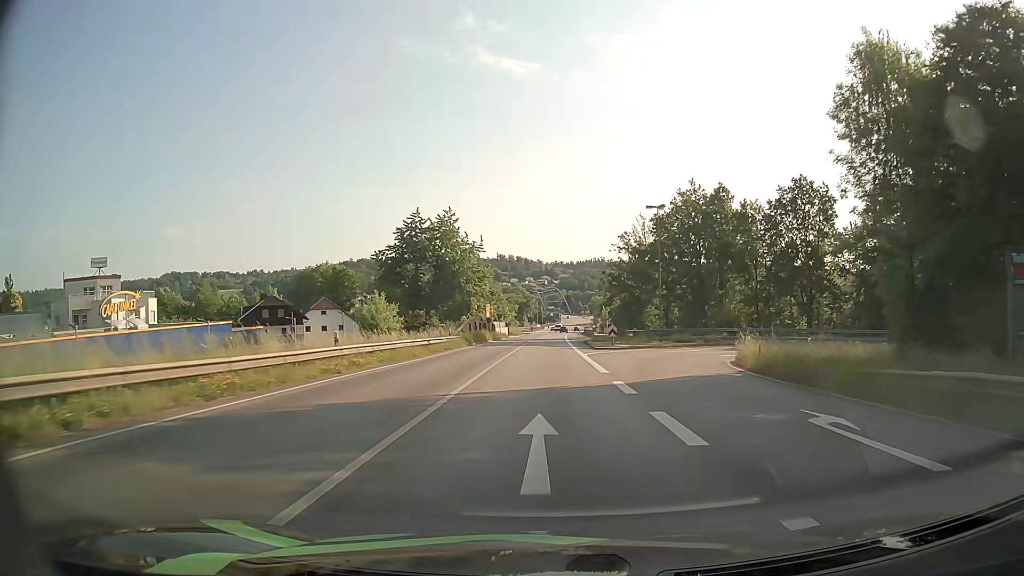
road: primary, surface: asphalt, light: Day
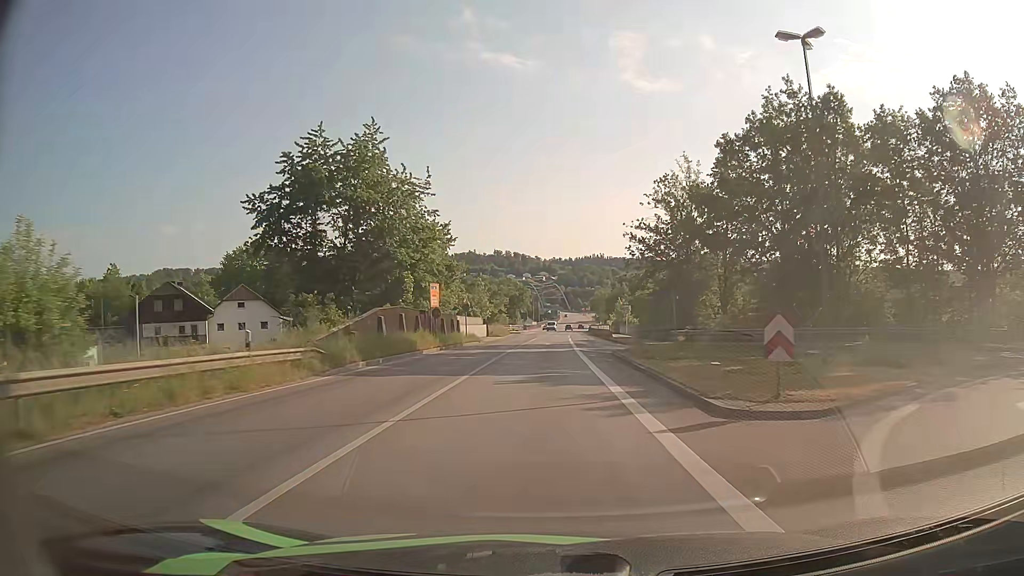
(+0.3, +30.9) m; +1°
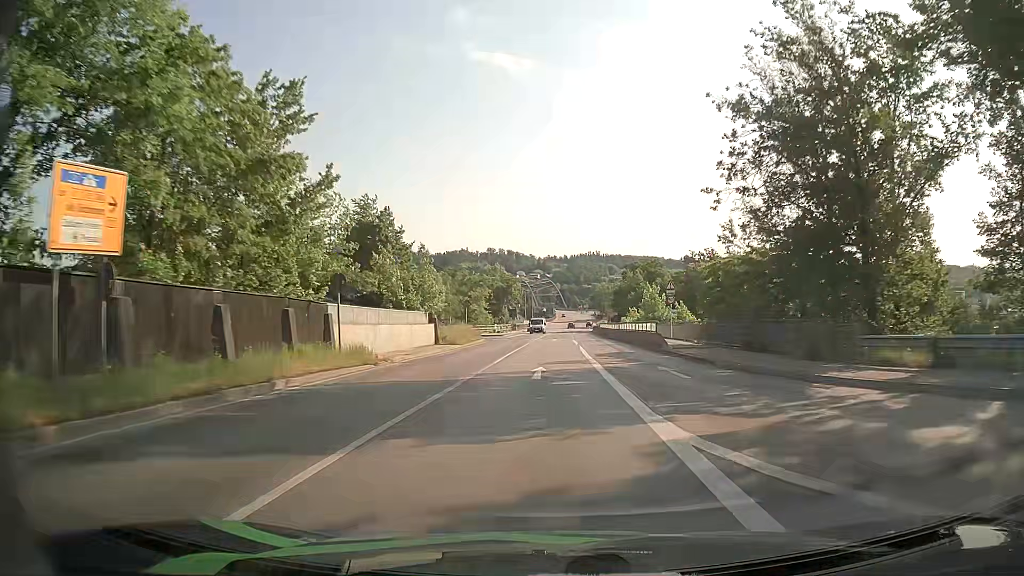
(0.0, +30.7) m; 0°
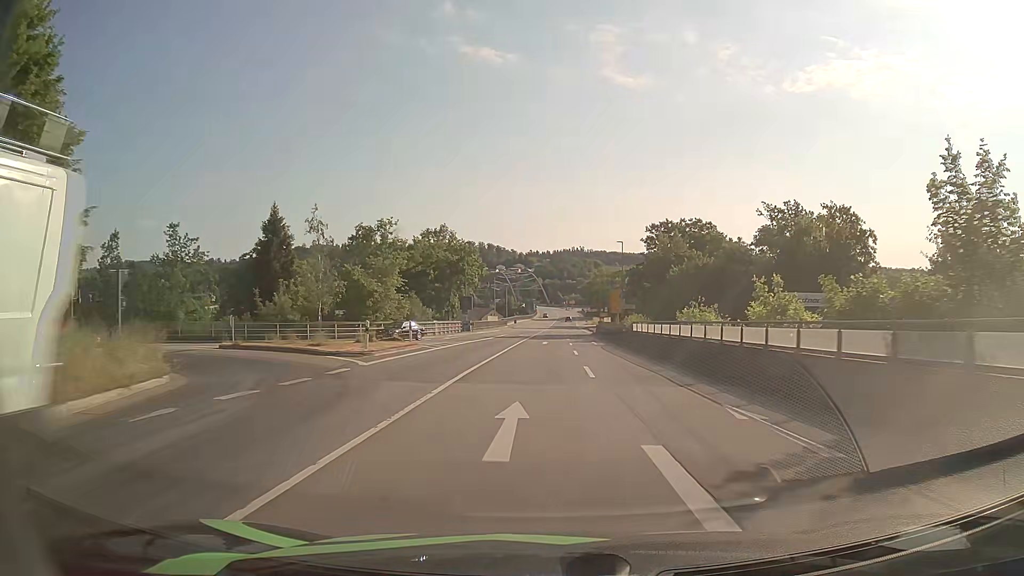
(+0.5, +49.4) m; +1°
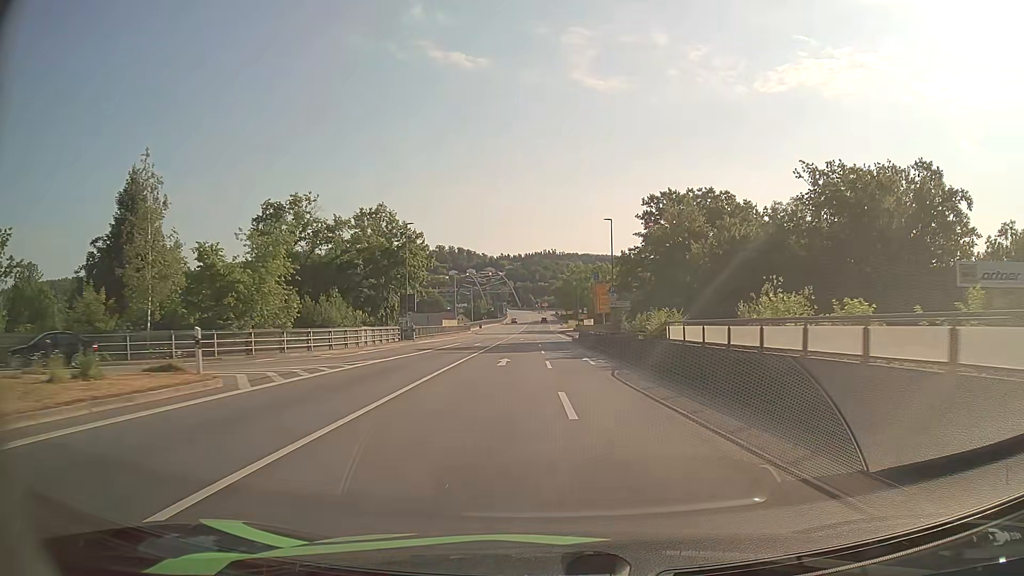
(+0.4, +18.9) m; +2°
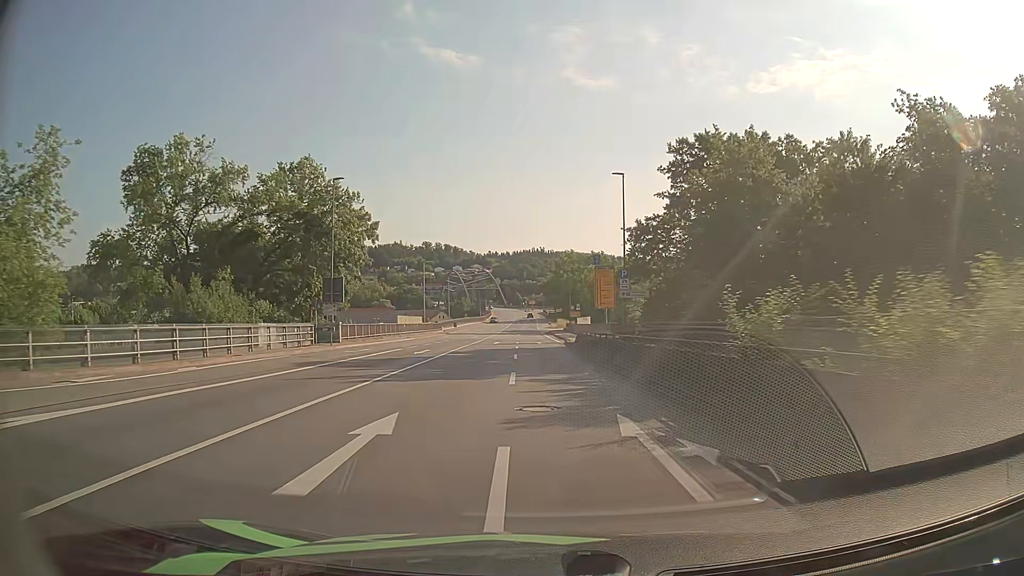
(+0.2, +18.3) m; +1°
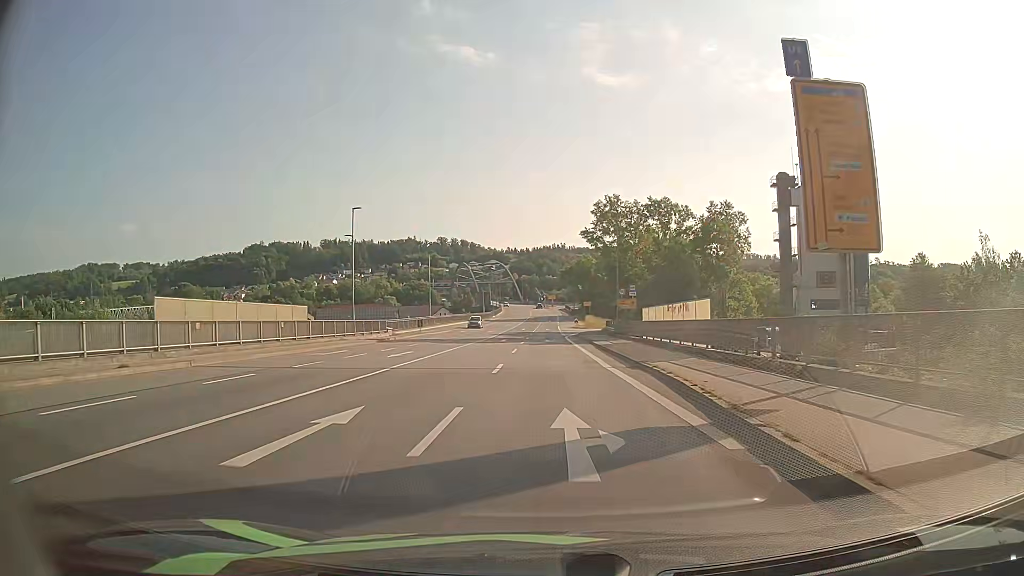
(-0.8, +44.2) m; -2°
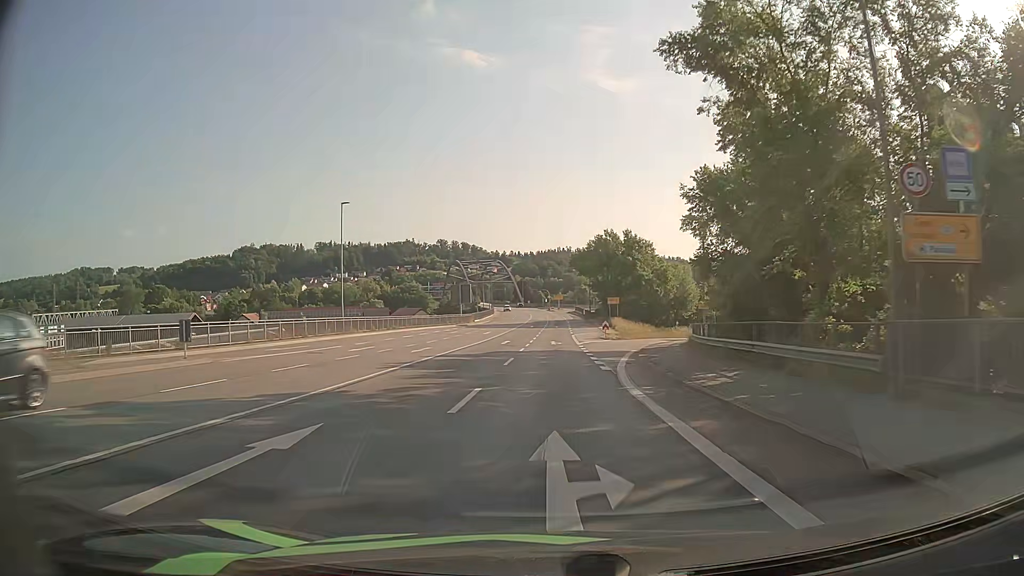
(-0.2, +44.2) m; 0°
(0, +10) (0, +20) (0, +30) (0, +40) (0, +50) (0, +60) (0, +70) (+1, +80) (+1, +90) (+1, +100) m
